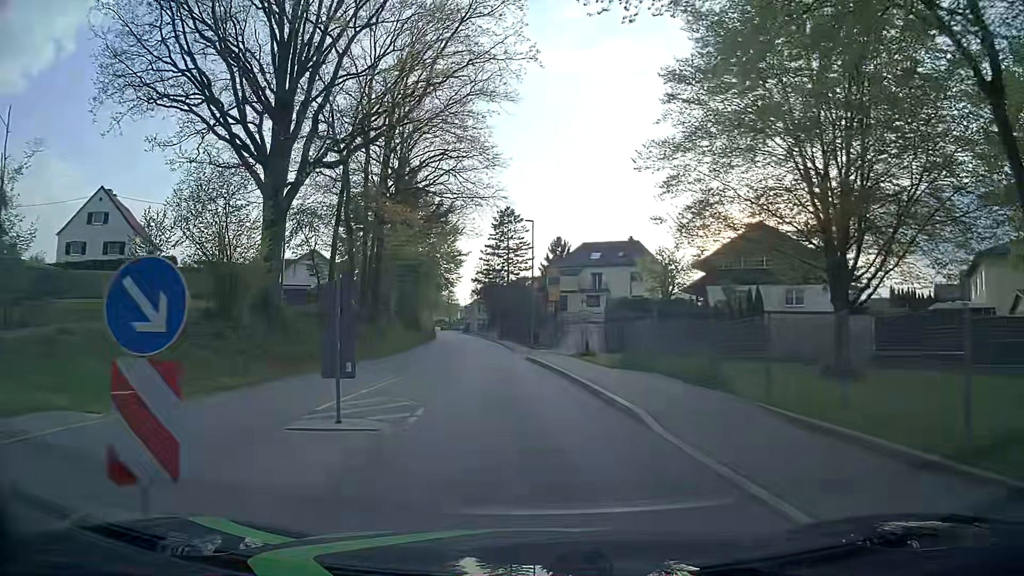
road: tertiary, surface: asphalt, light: Day
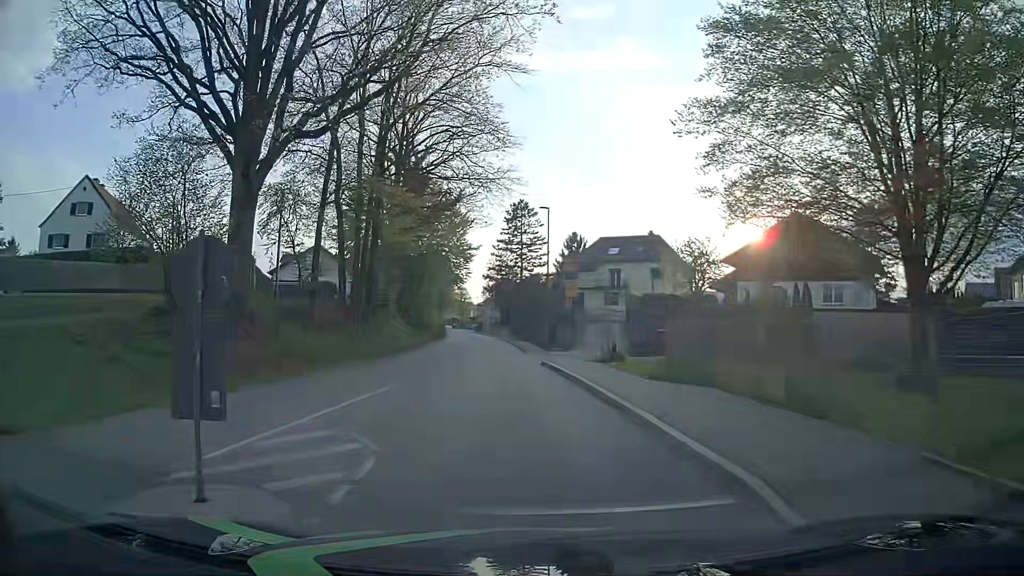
(0.0, +4.5) m; -1°
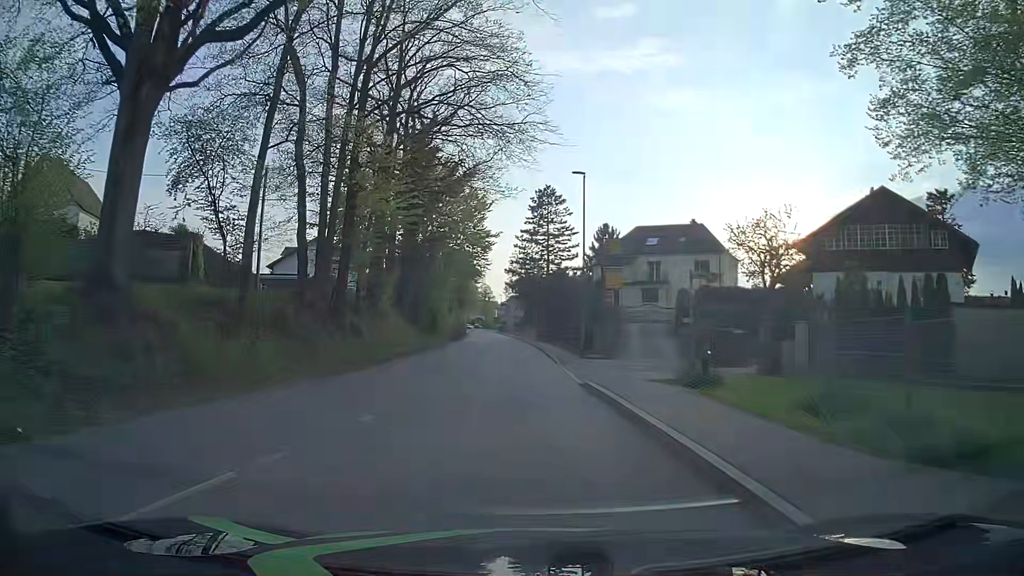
(-0.1, +9.0) m; -2°
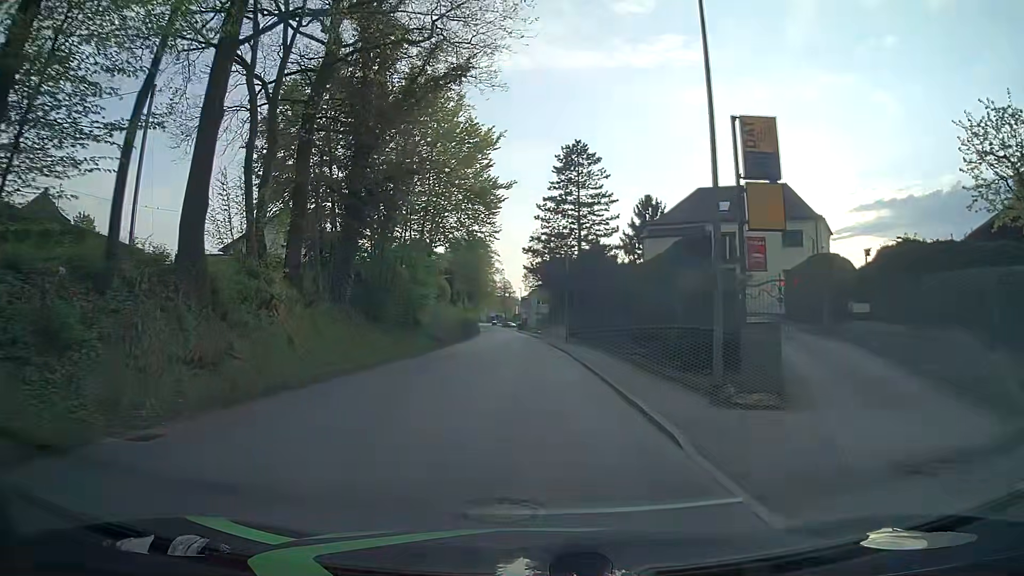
(-0.3, +18.7) m; -1°
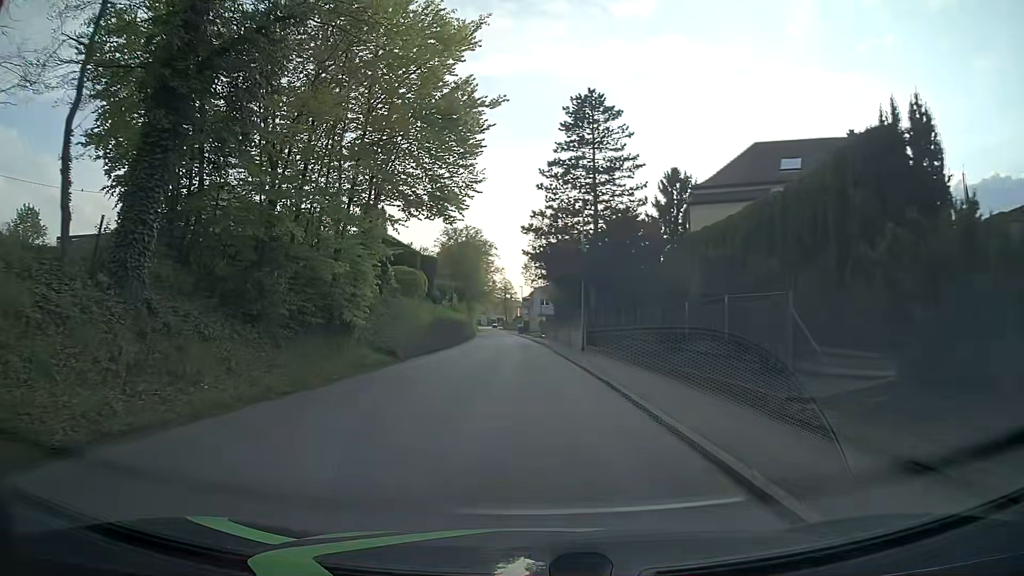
(-0.2, +14.3) m; -1°
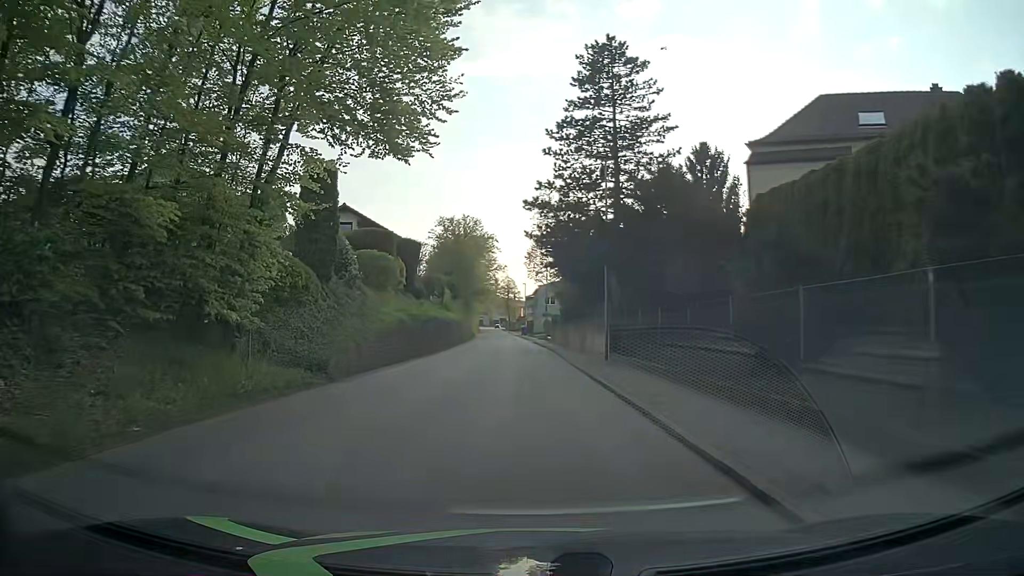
(-0.1, +9.5) m; 0°
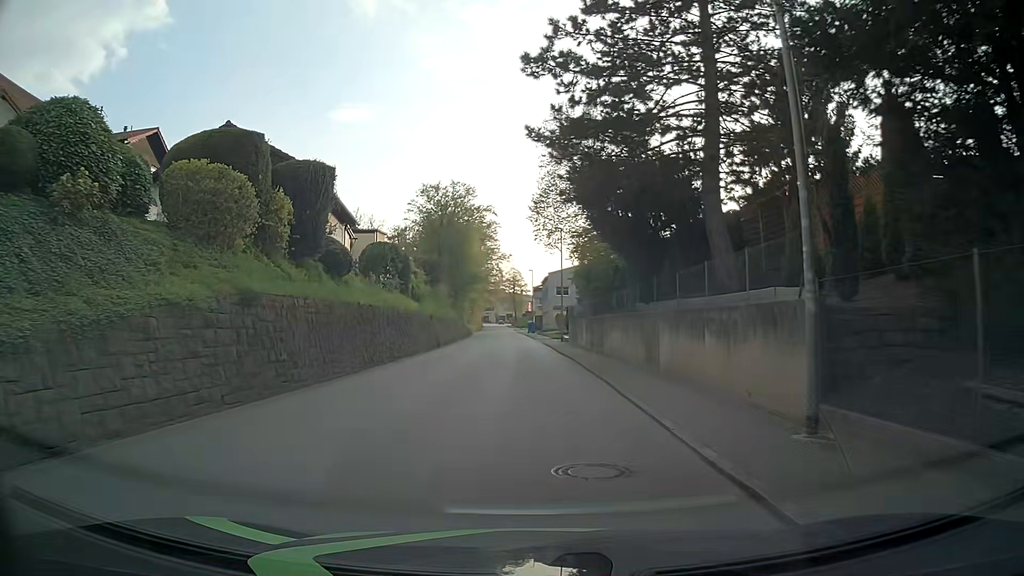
(-0.4, +19.2) m; -2°
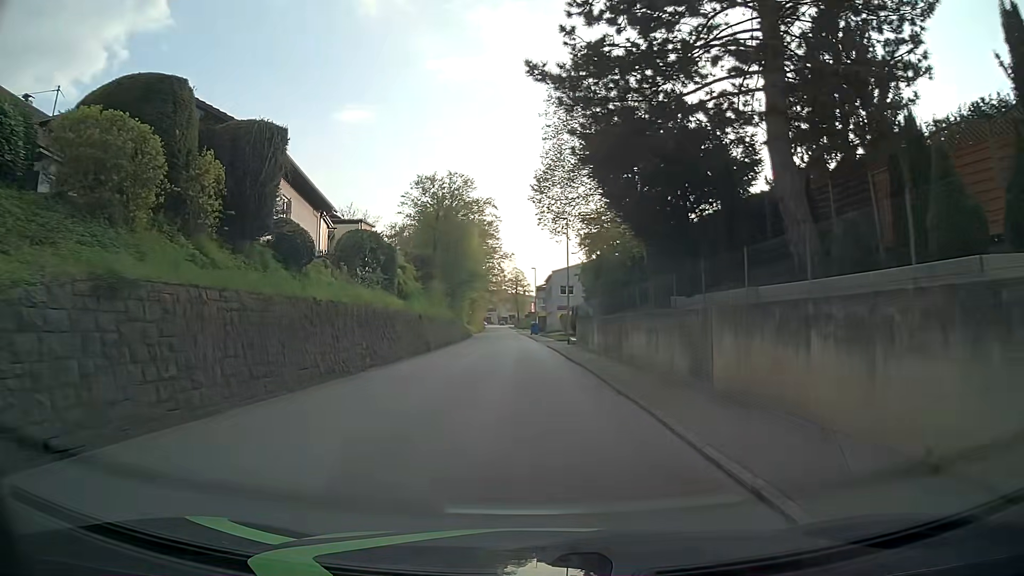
(0.0, +4.8) m; -1°
(0, +10) (0, +20) (0, +30) (0, +40) (-1, +50) (-1, +60) (-1, +70) (-2, +80) (-2, +90) (-3, +100) m
